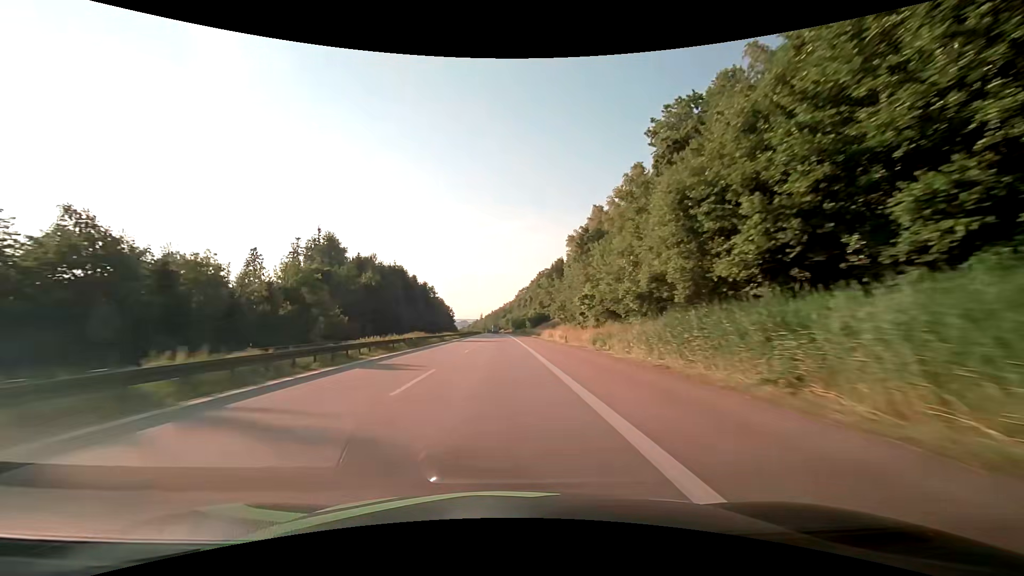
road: motorway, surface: asphalt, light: Day
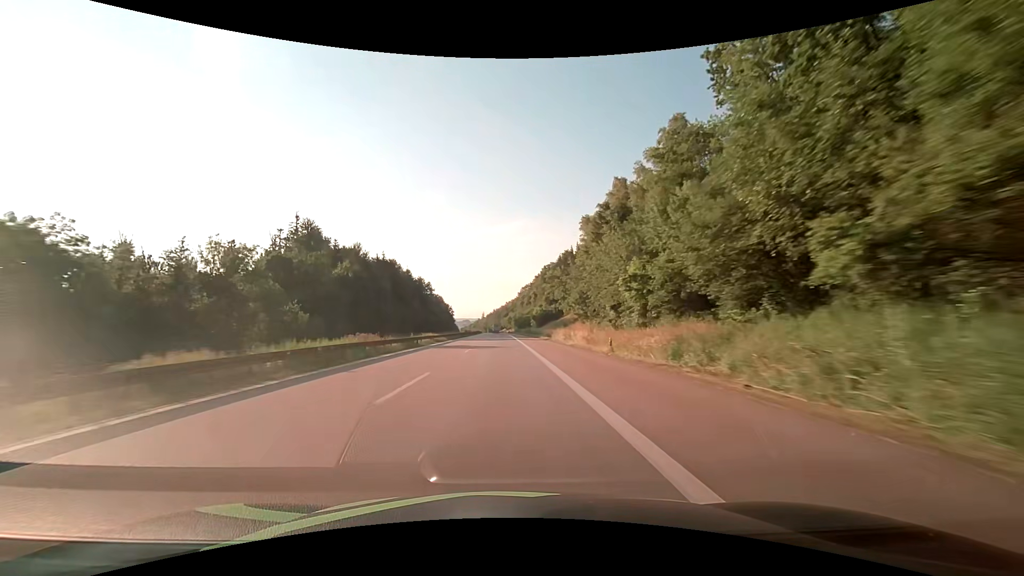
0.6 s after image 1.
(0.0, +19.0) m; 0°
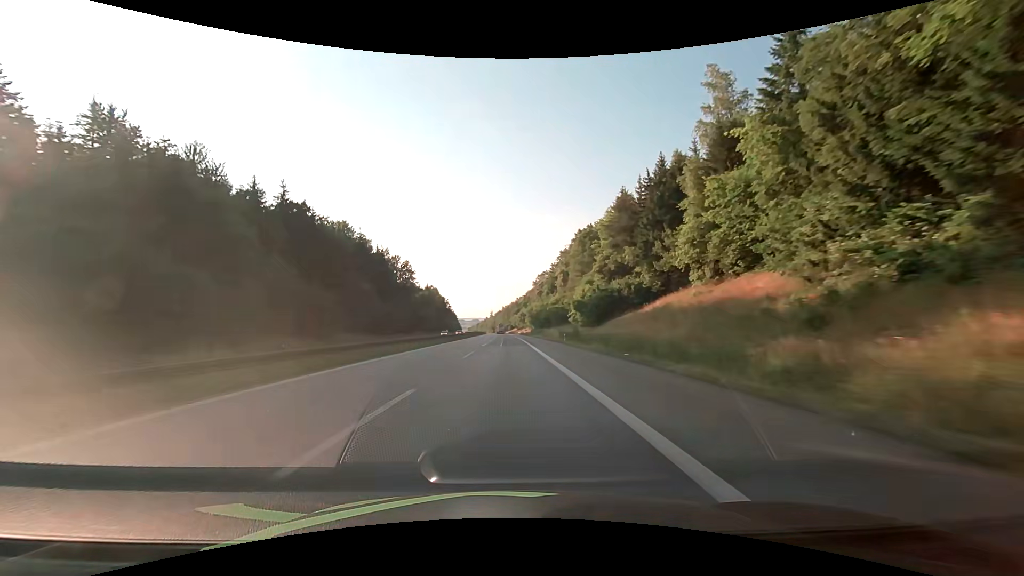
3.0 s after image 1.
(-0.7, +76.2) m; -1°
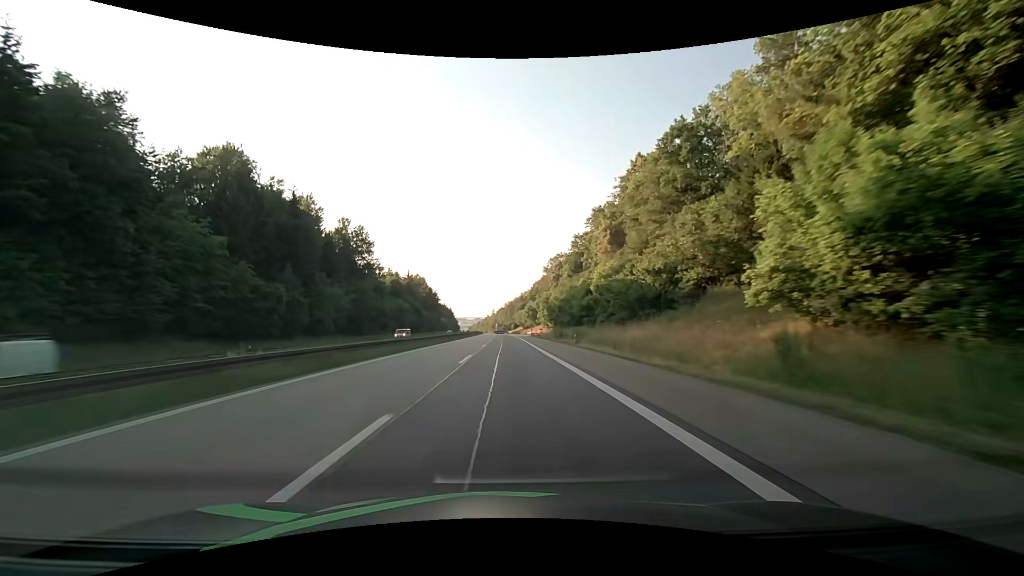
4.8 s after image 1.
(-0.3, +57.2) m; 0°
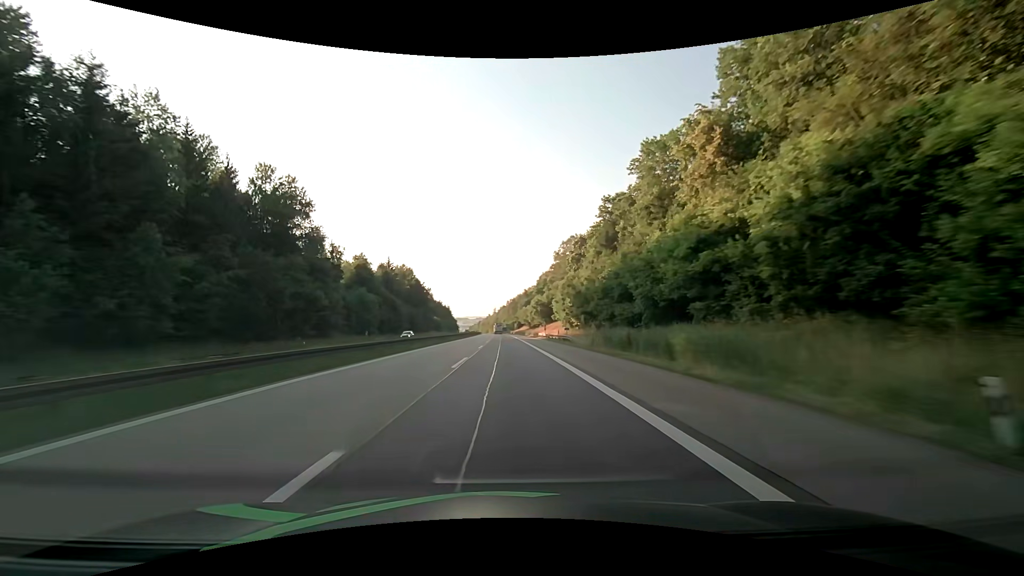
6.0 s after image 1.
(0.0, +38.1) m; 0°
